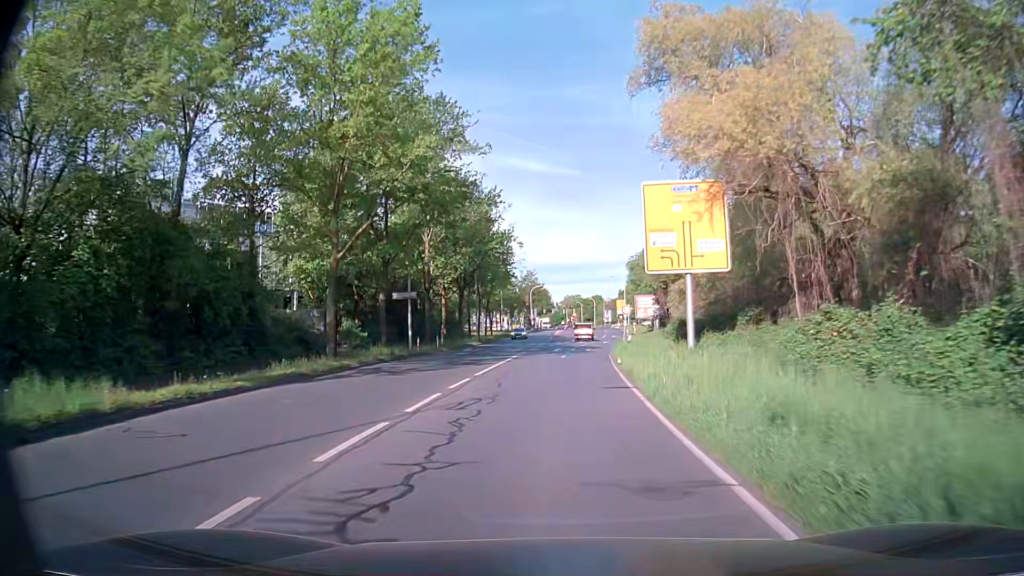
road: secondary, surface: asphalt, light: Day
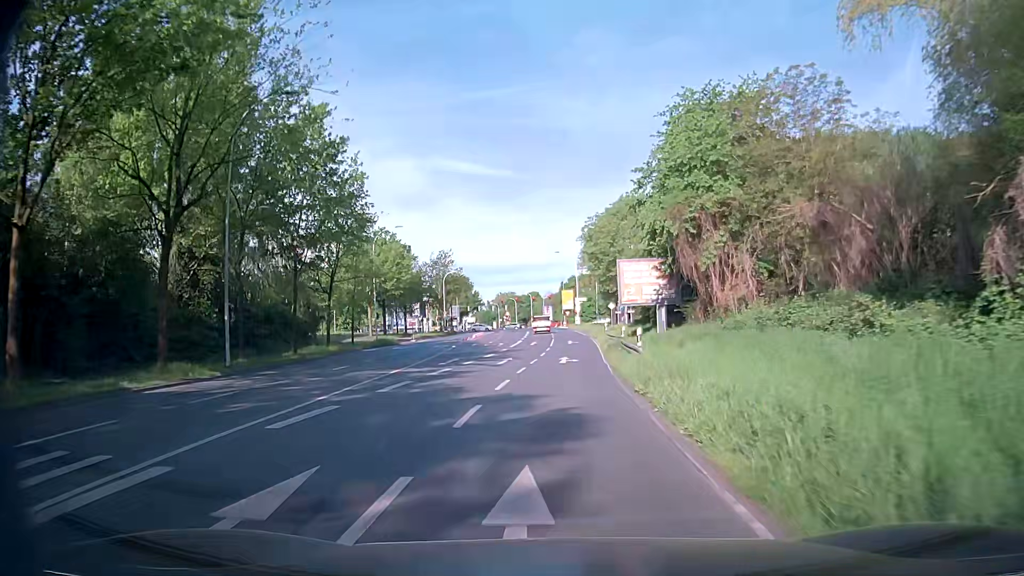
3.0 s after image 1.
(+2.0, +42.3) m; +5°
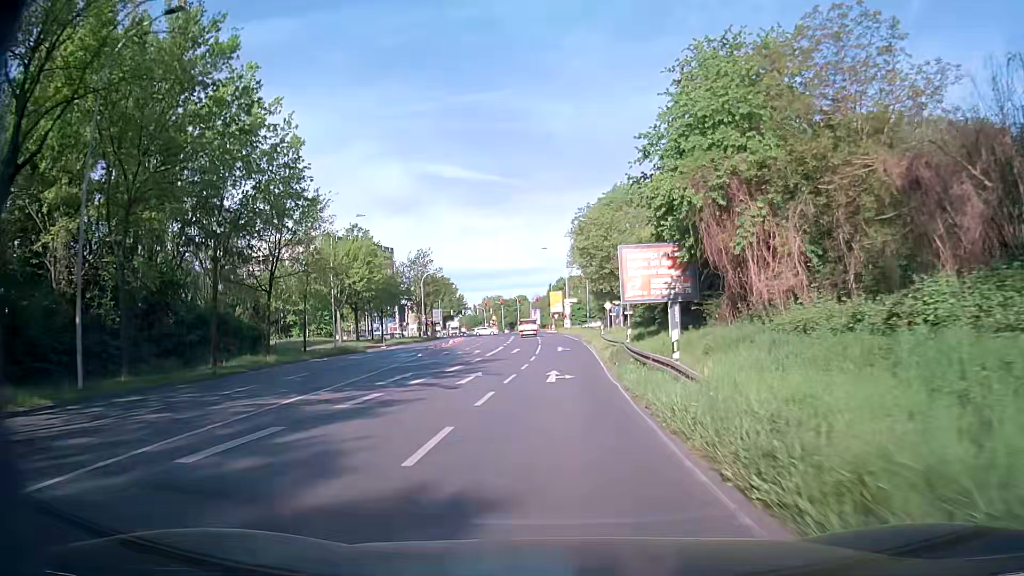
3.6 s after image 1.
(+0.2, +8.4) m; +2°
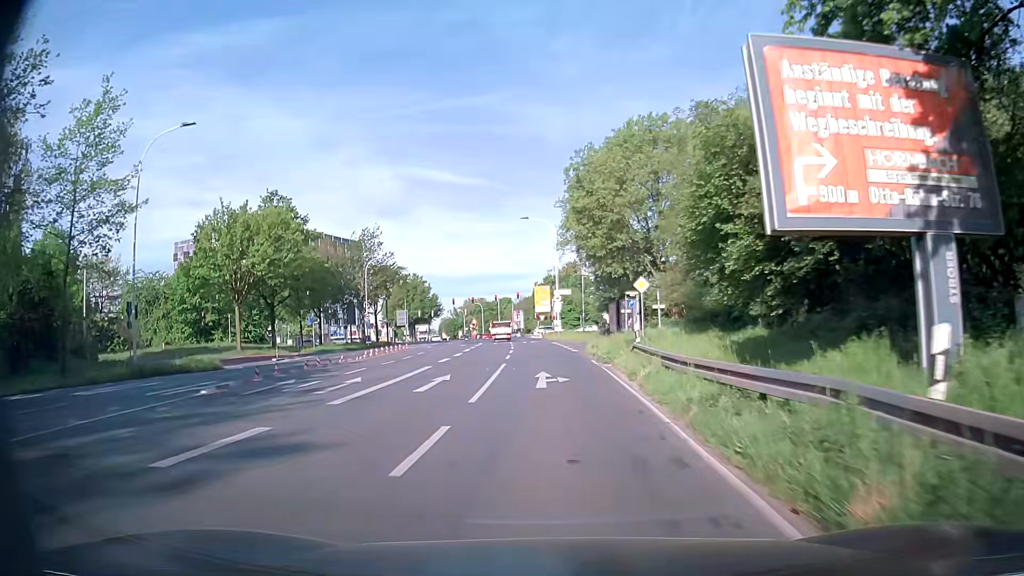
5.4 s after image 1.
(0.0, +24.5) m; 0°
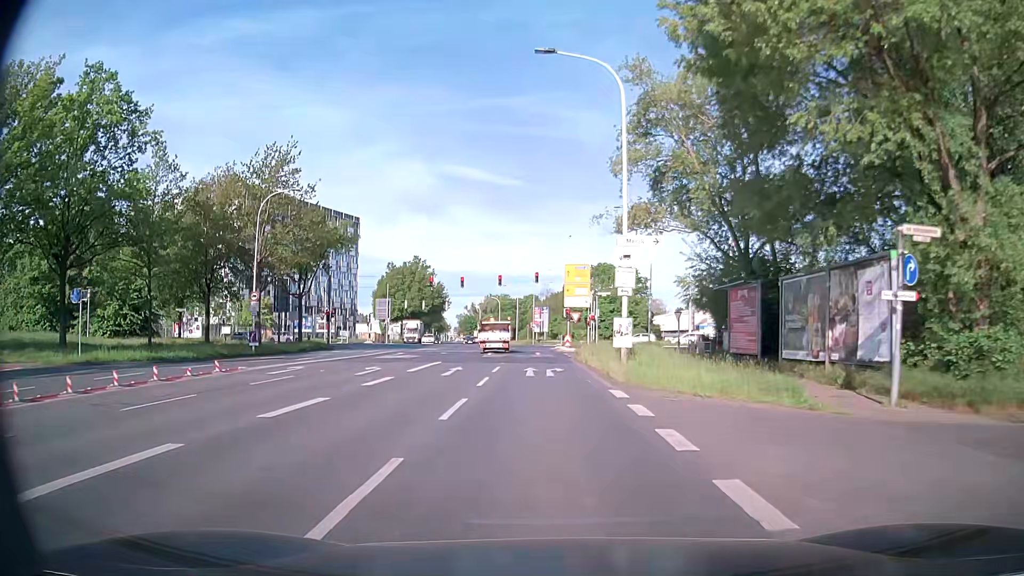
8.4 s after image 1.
(-0.6, +35.9) m; -2°
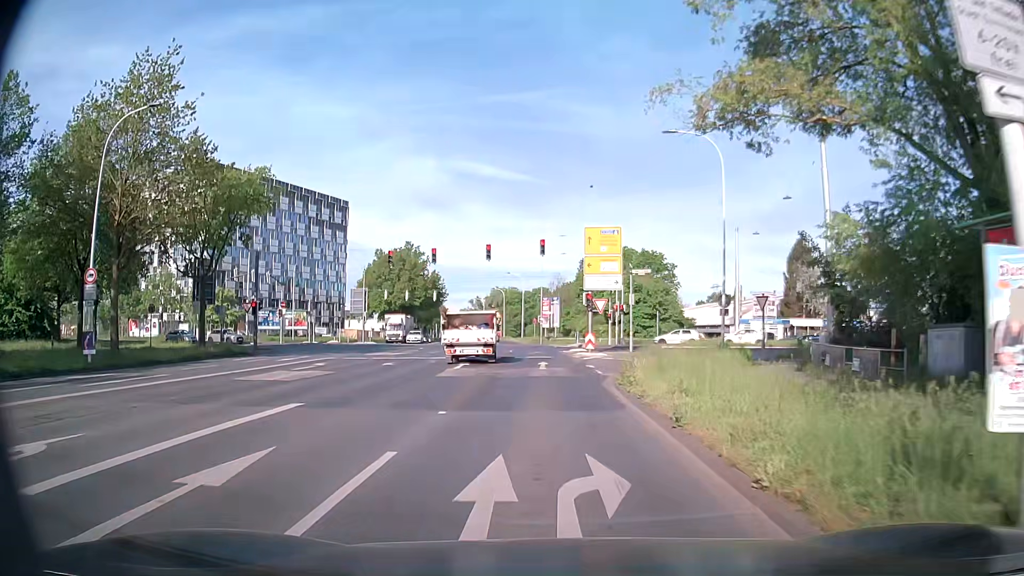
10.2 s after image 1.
(-0.1, +17.4) m; 0°
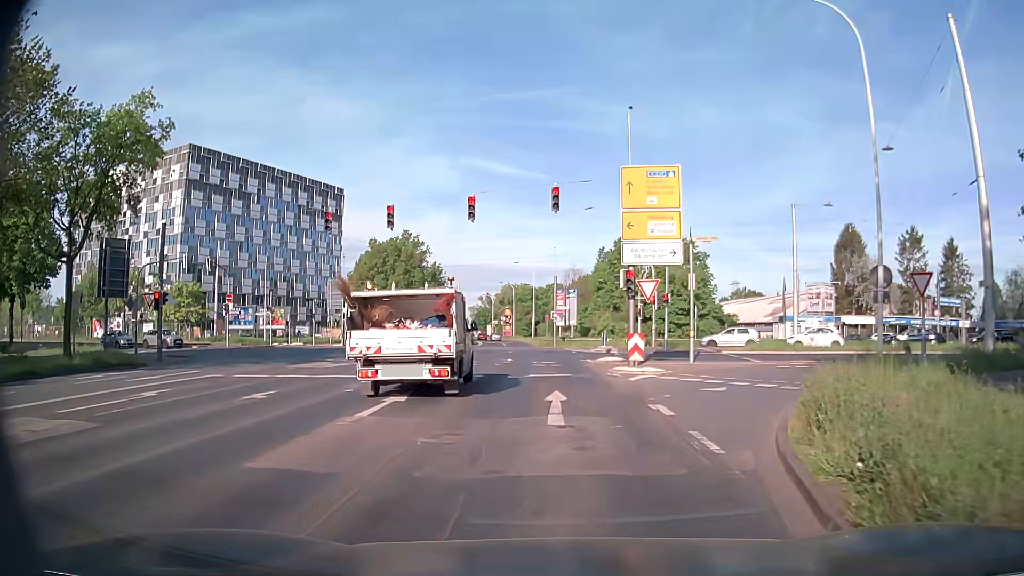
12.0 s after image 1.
(-0.3, +13.0) m; -2°
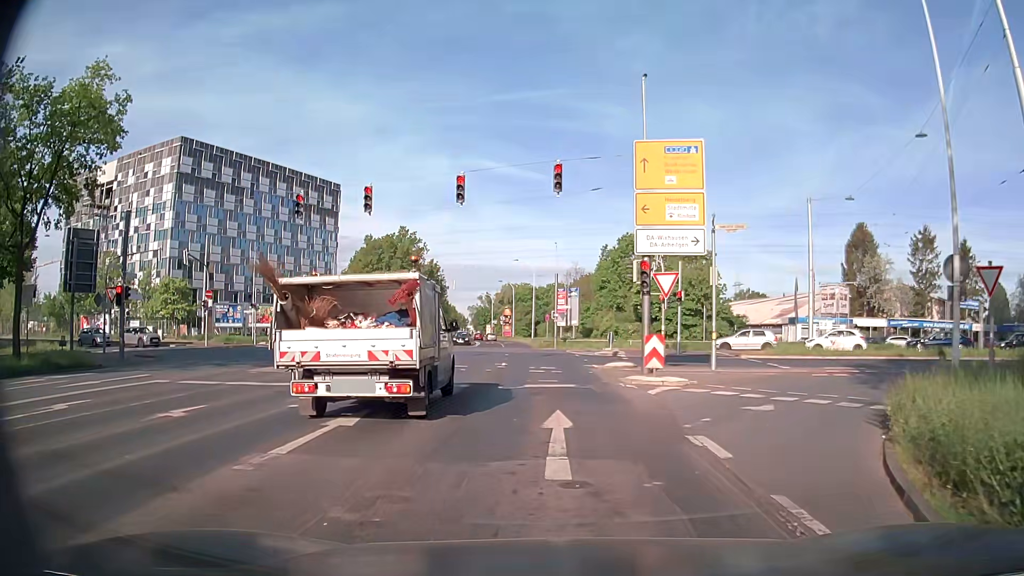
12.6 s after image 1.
(0.0, +3.2) m; 0°
